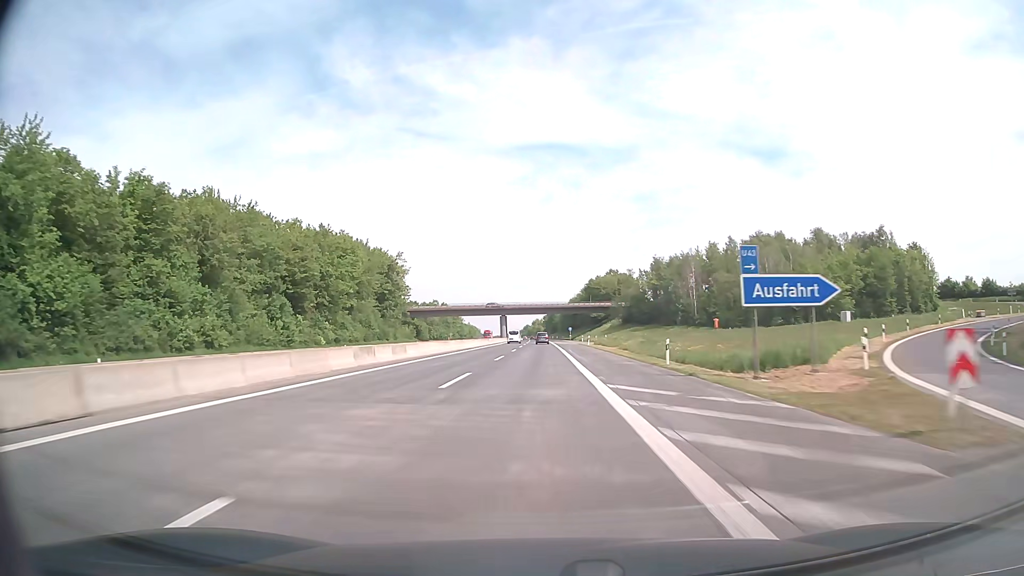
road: motorway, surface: asphalt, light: Day
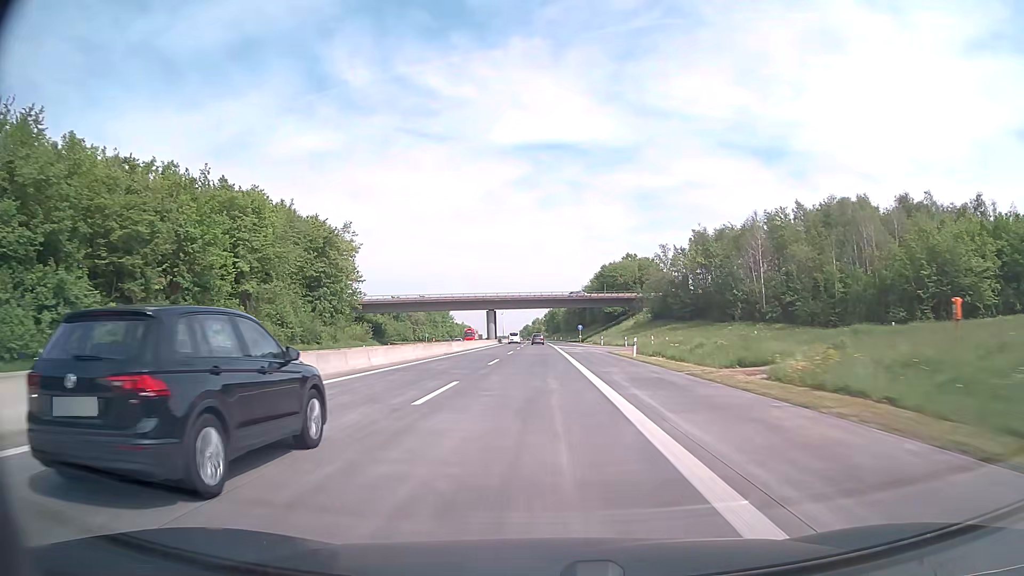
(0.0, +39.8) m; 0°
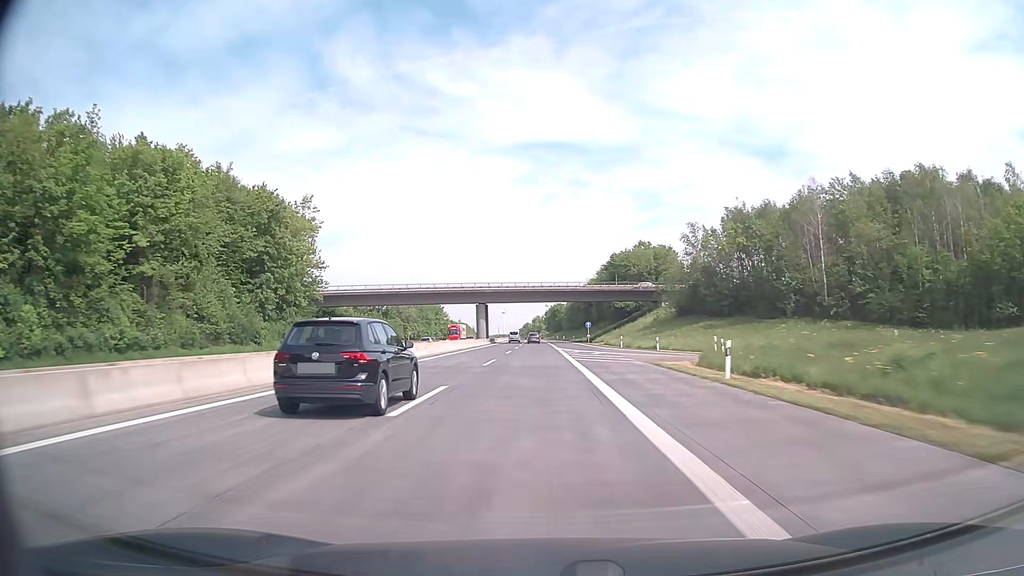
(0.0, +19.9) m; 0°
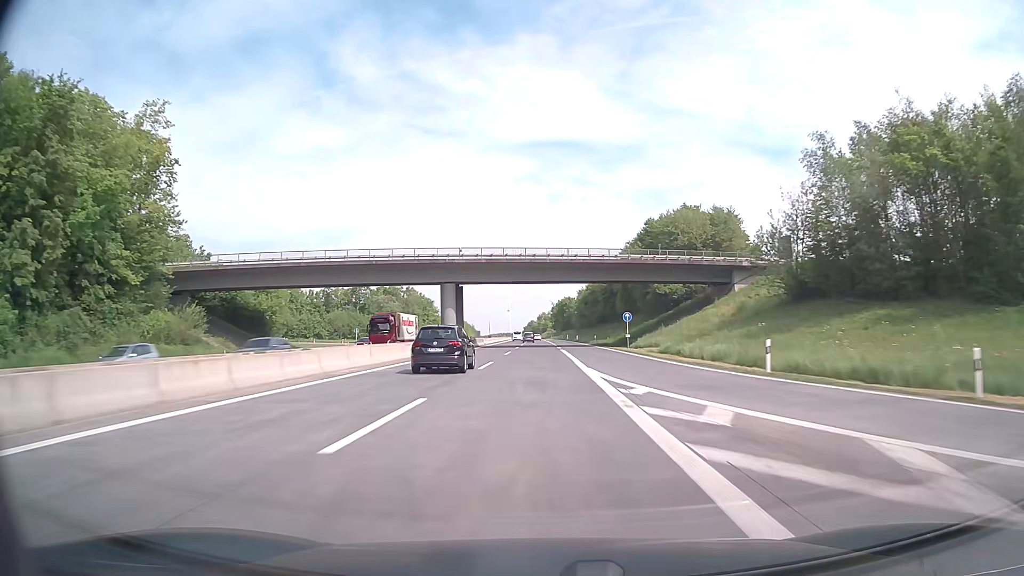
(-0.1, +39.7) m; 0°
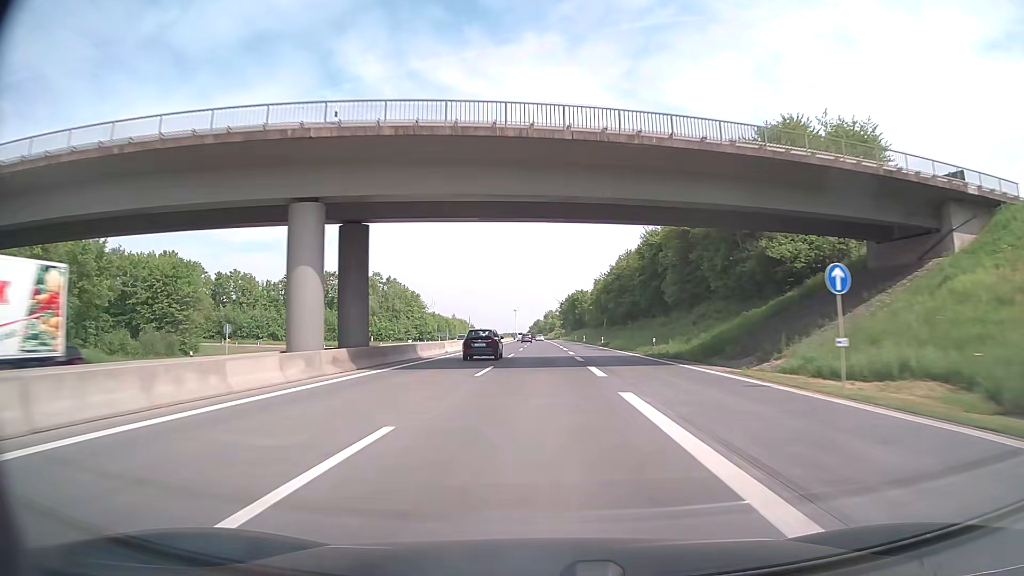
(-0.2, +39.7) m; -1°
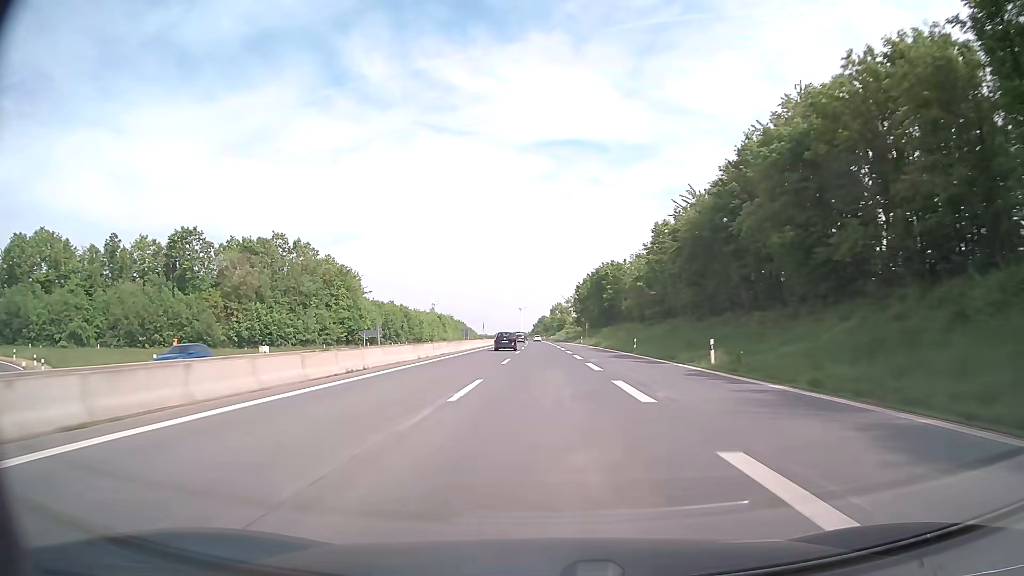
(-0.1, +79.5) m; 0°
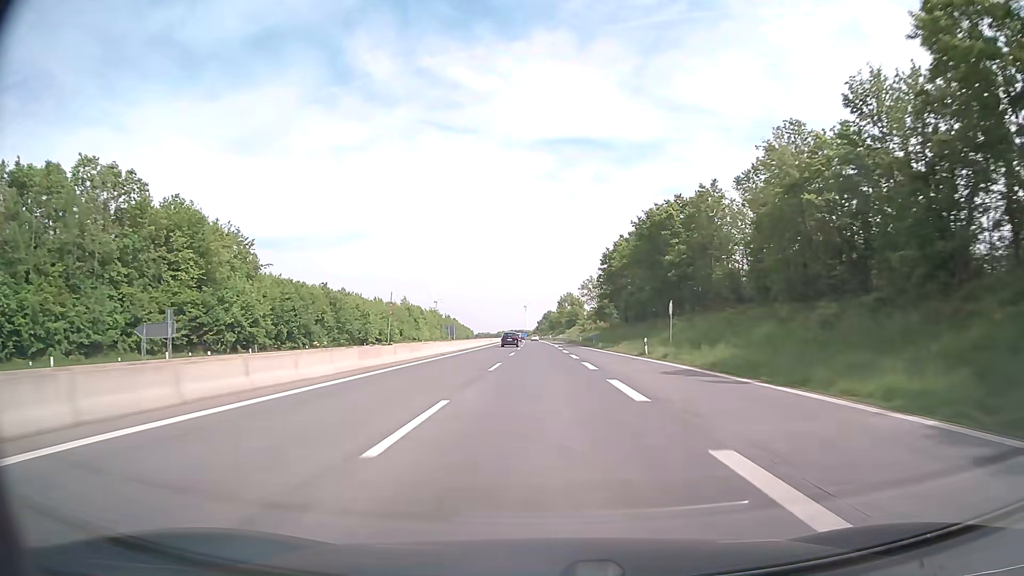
(-0.3, +59.6) m; 0°
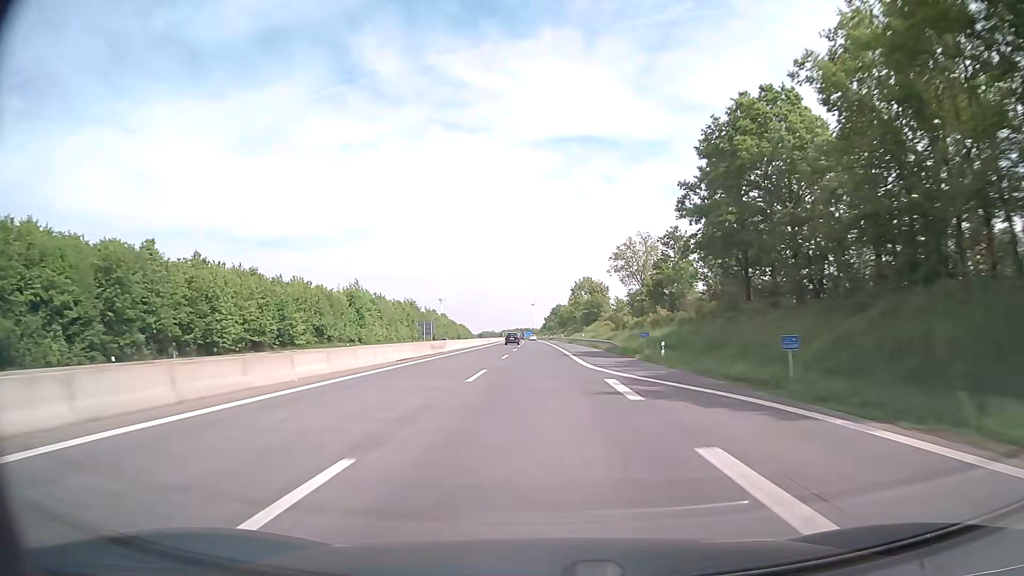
(-0.3, +59.6) m; -1°
(0, +10) (0, +20) (0, +30) (0, +40) (0, +50) (0, +60) (-1, +70) (-1, +80) (-1, +90) (-1, +100) m
